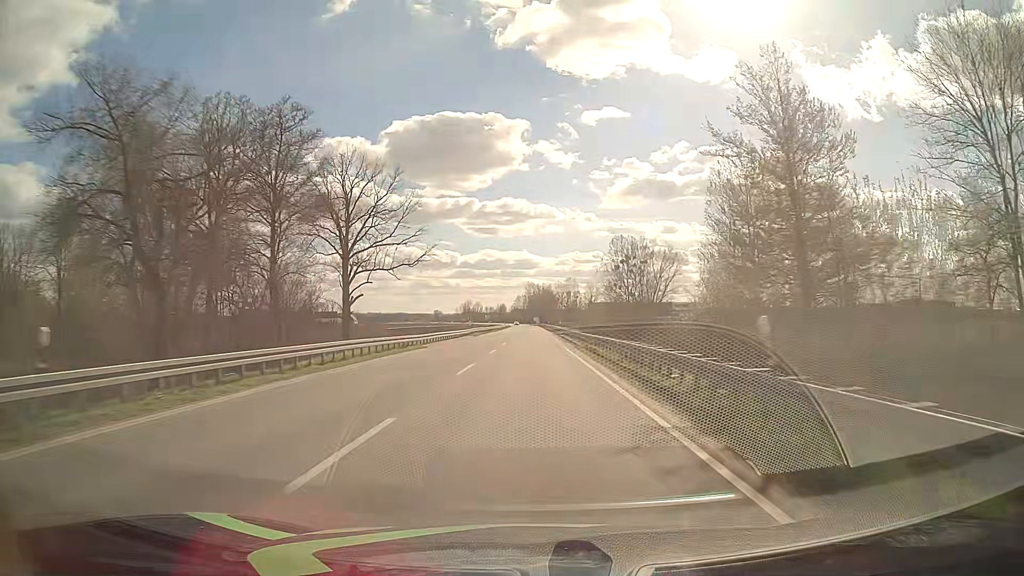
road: primary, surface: asphalt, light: Day
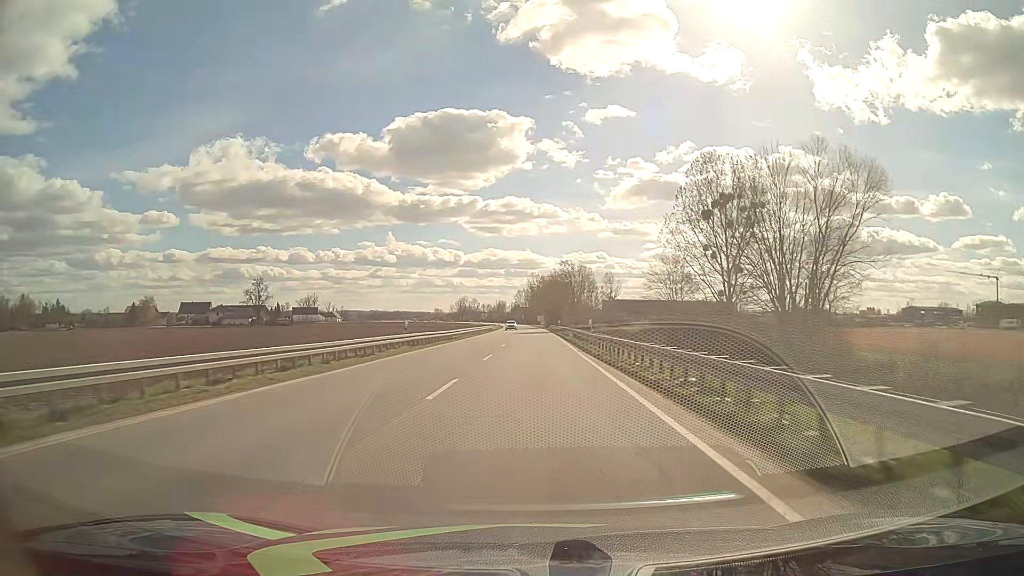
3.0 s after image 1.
(0.0, +78.4) m; -1°
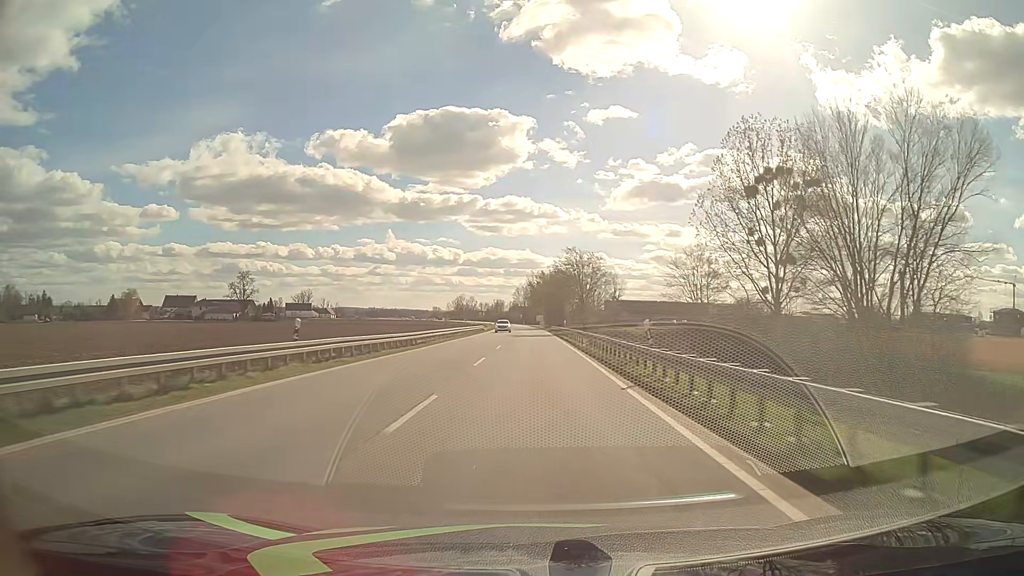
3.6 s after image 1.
(0.0, +15.7) m; 0°
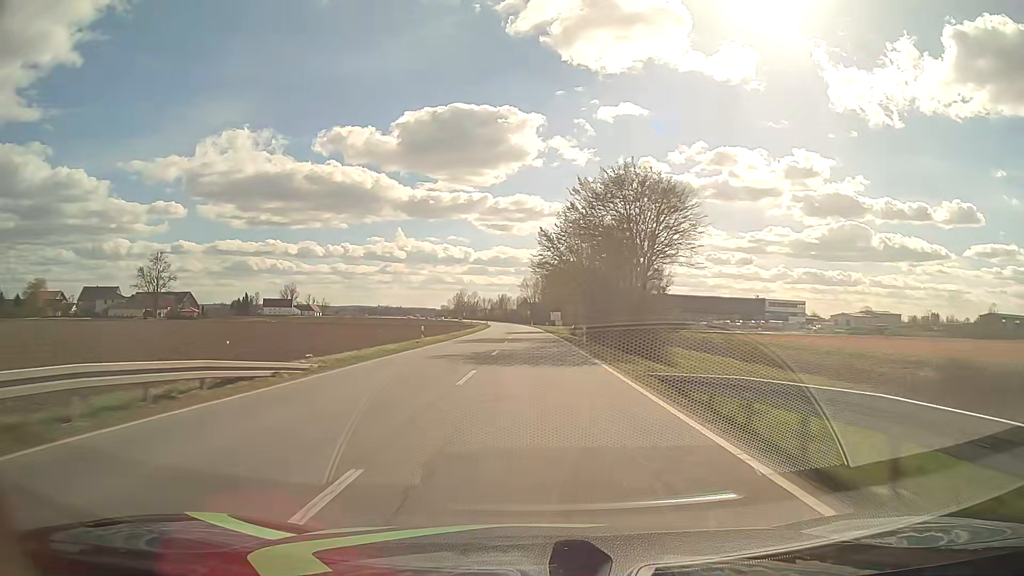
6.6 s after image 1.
(-0.2, +78.8) m; -1°
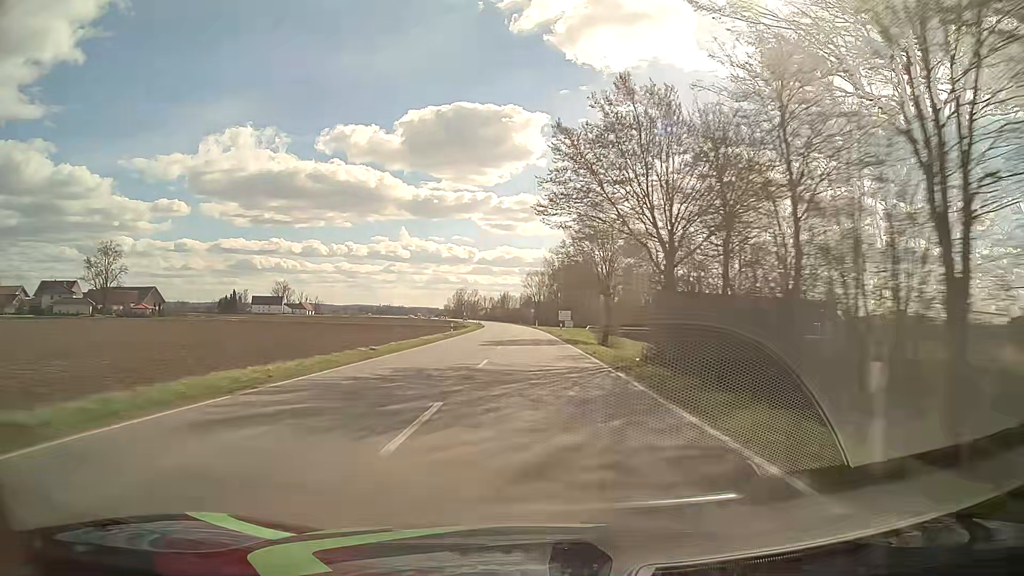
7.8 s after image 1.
(-0.1, +31.6) m; 0°
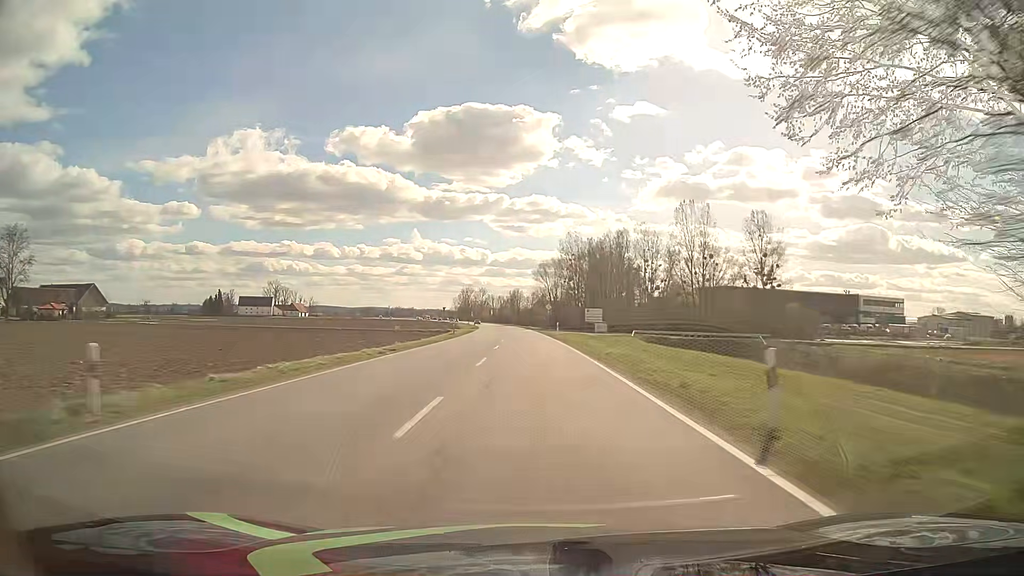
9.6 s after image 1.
(-0.3, +47.4) m; -1°
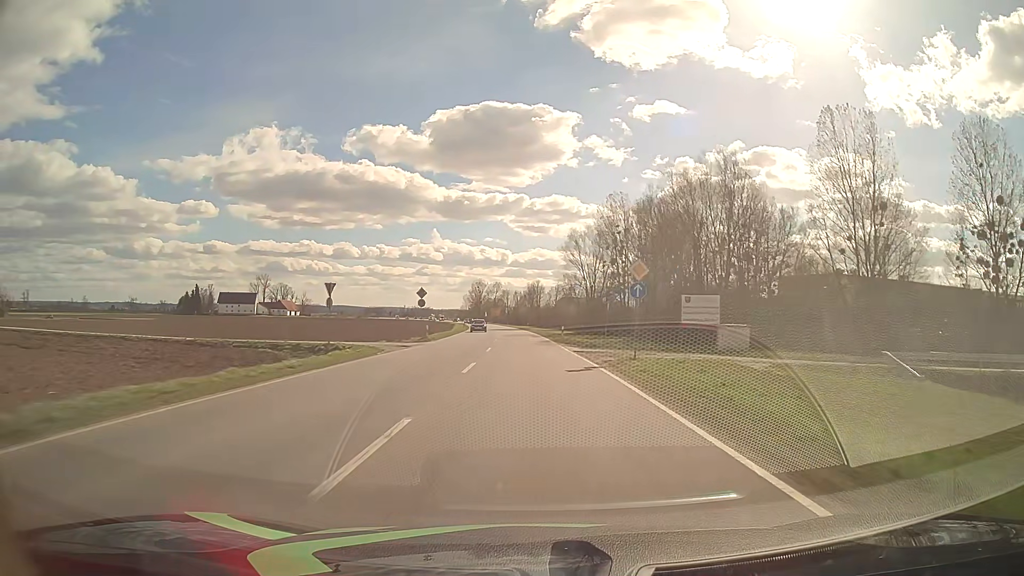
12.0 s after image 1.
(-0.9, +63.1) m; -2°
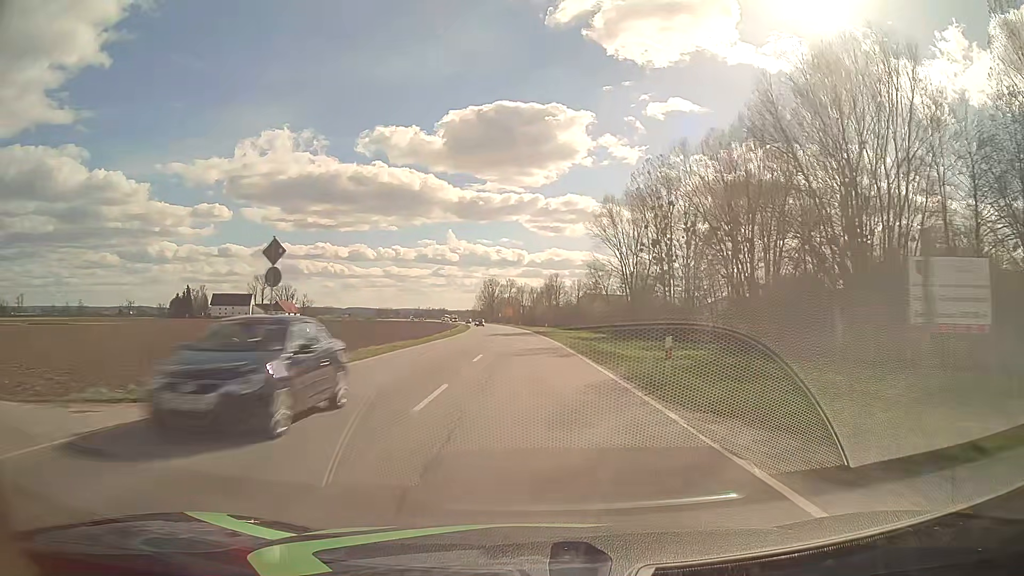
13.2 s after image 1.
(-0.4, +31.6) m; -1°
(0, +10) (0, +20) (0, +30) (-1, +40) (-1, +50) (-1, +60) (-2, +70) (-2, +80) (-3, +90) (-4, +100) m
